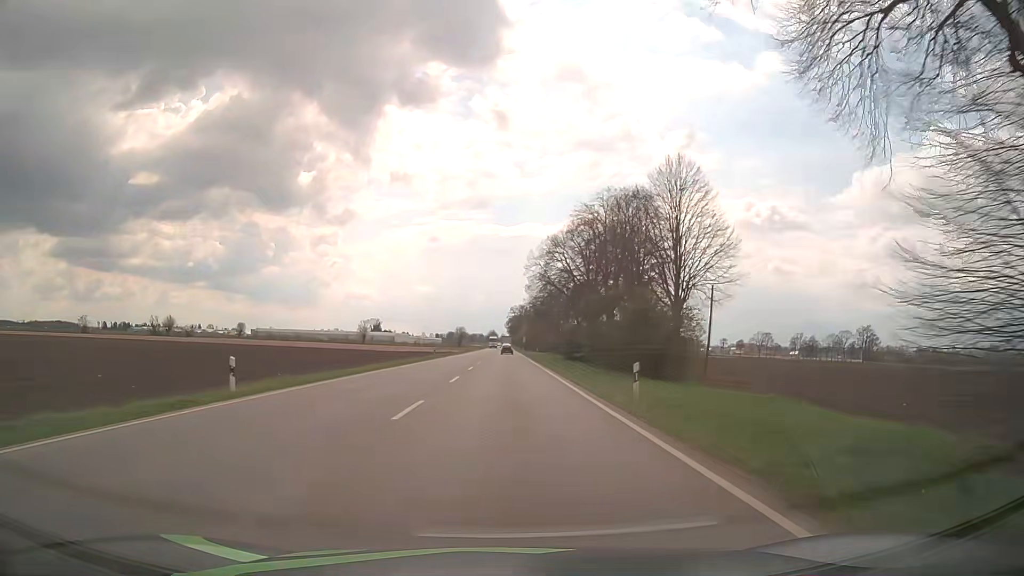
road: primary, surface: asphalt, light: Day
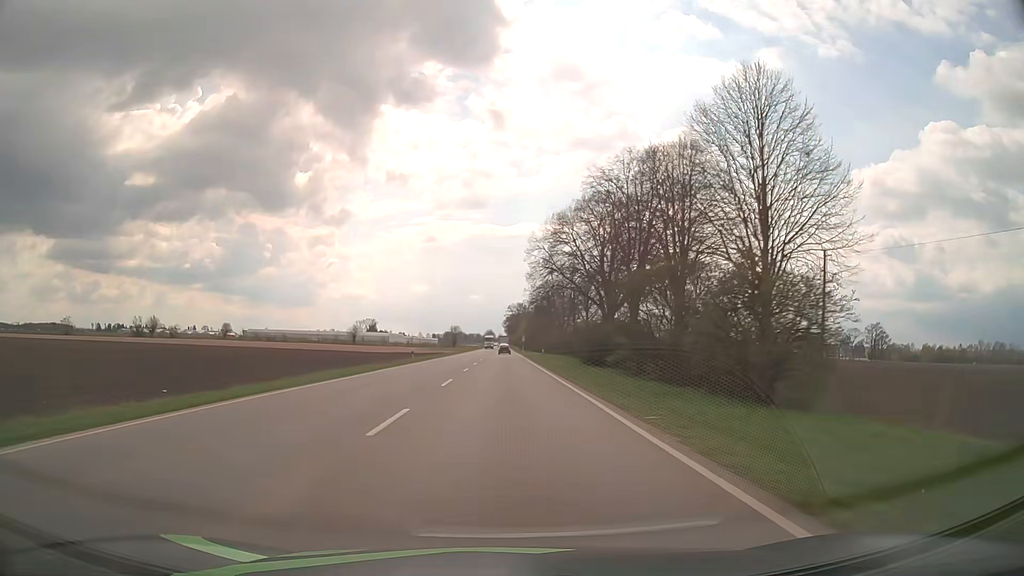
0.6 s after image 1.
(+0.1, +14.1) m; 0°
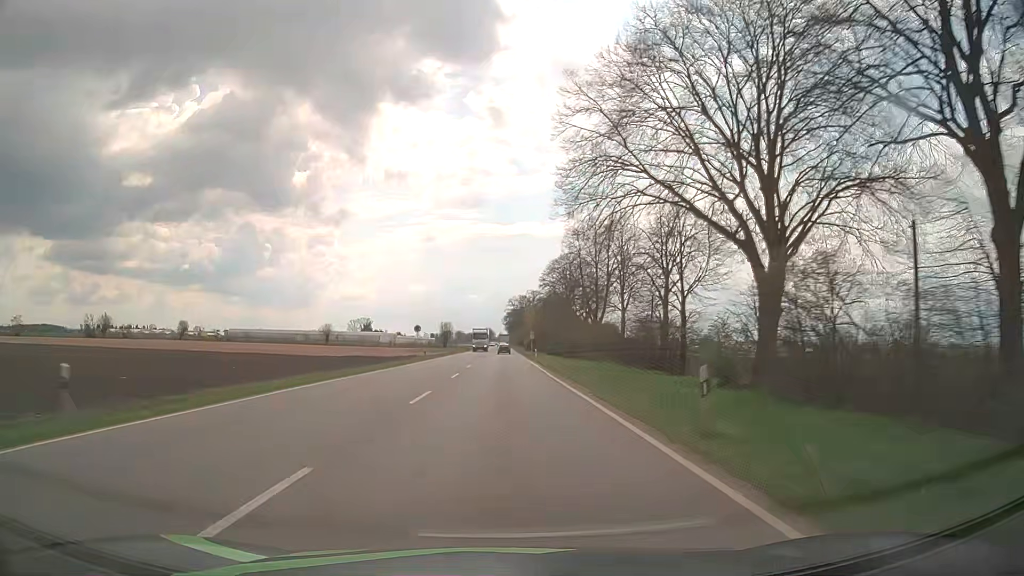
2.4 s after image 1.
(0.0, +42.5) m; 0°
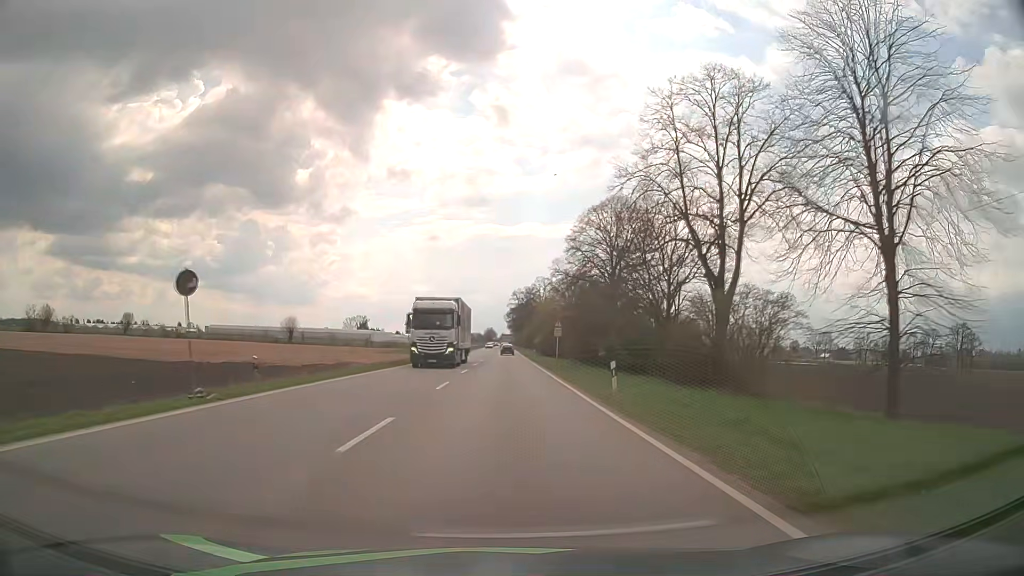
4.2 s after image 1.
(-0.1, +42.9) m; 0°
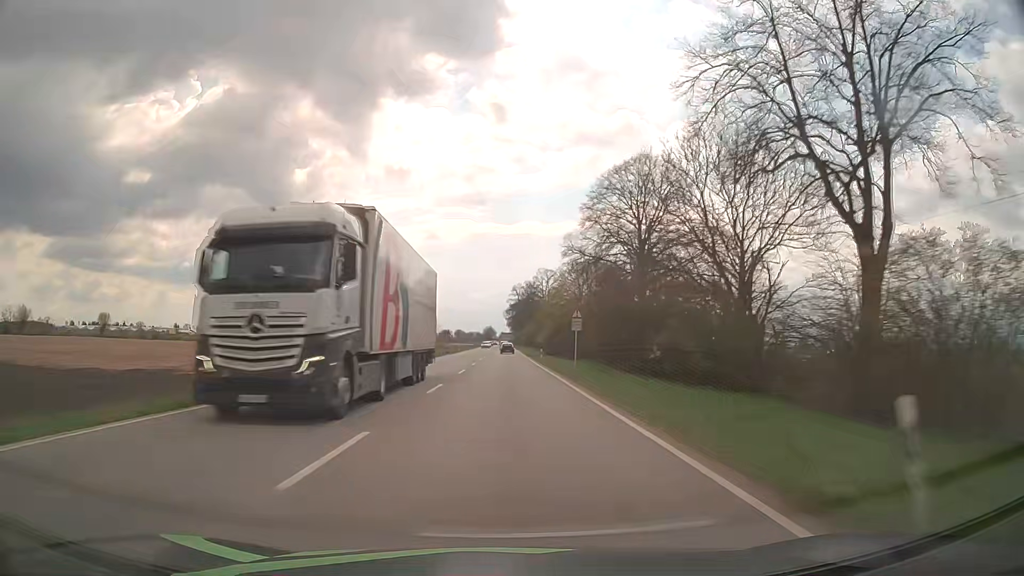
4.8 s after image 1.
(0.0, +14.4) m; 0°
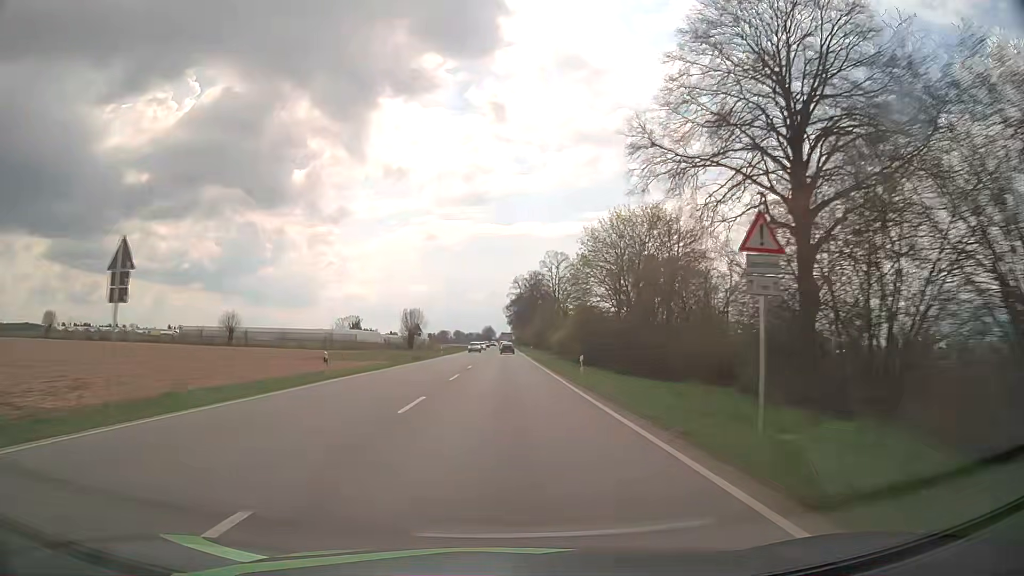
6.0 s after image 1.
(0.0, +28.8) m; 0°
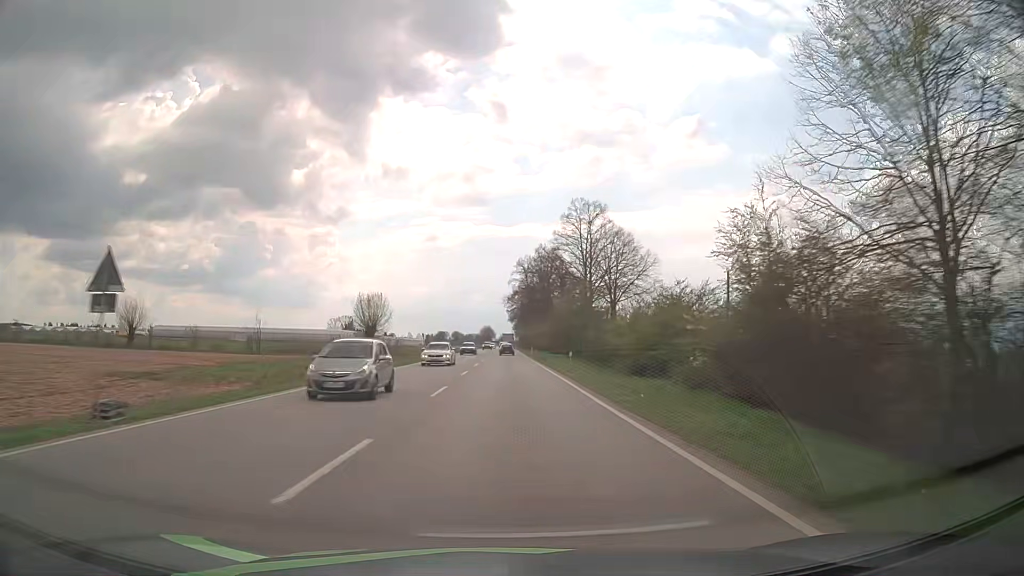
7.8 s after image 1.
(-0.2, +43.5) m; 0°
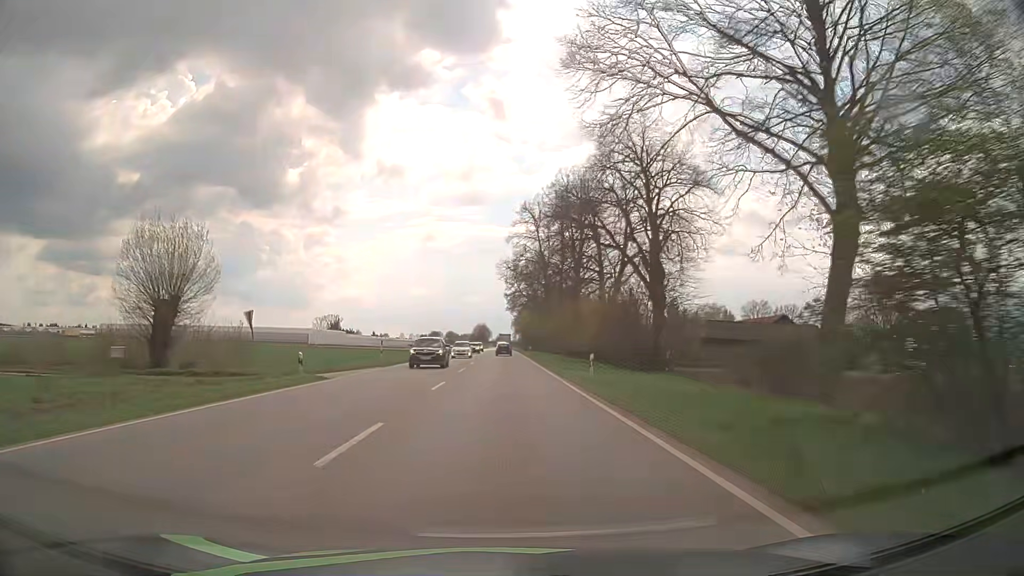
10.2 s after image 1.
(+0.1, +58.4) m; 0°
(0, +10) (0, +20) (0, +30) (0, +40) (0, +50) (0, +60) (0, +70) (0, +80) (0, +90) (0, +100) m
